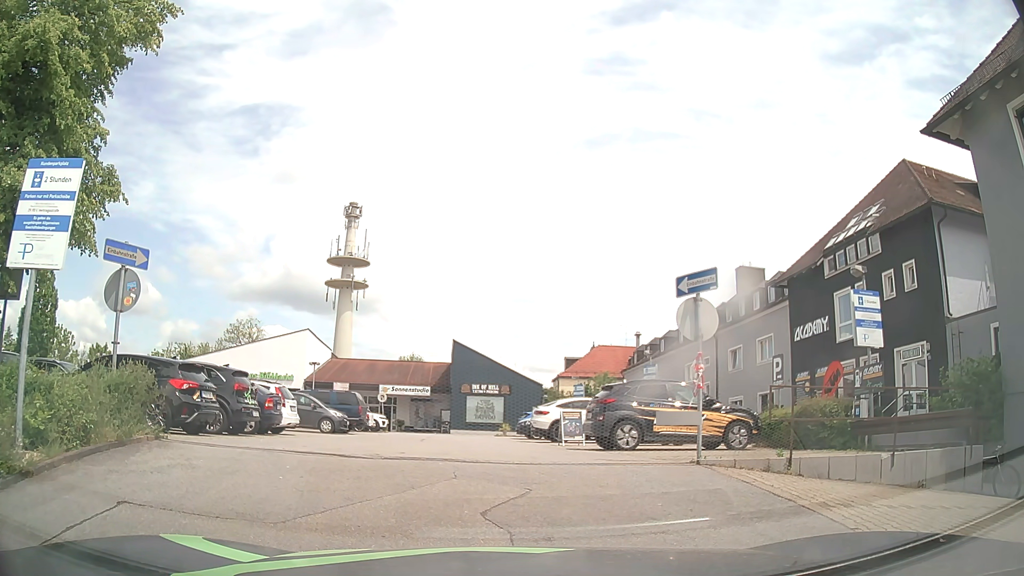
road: residential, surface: asphalt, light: Day
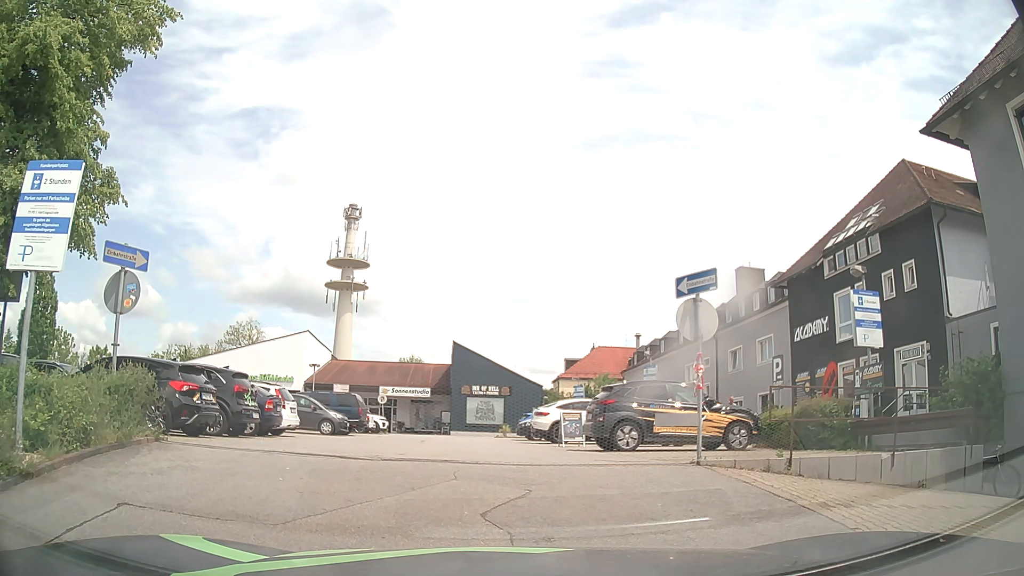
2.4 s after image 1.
(0.0, 0.0) m; 0°
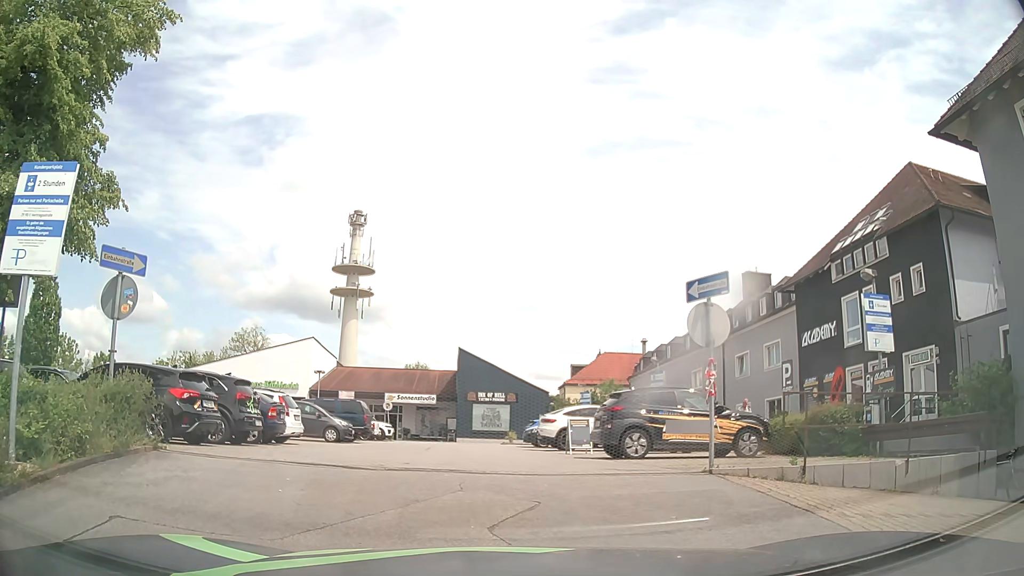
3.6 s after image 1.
(0.0, +0.2) m; 0°
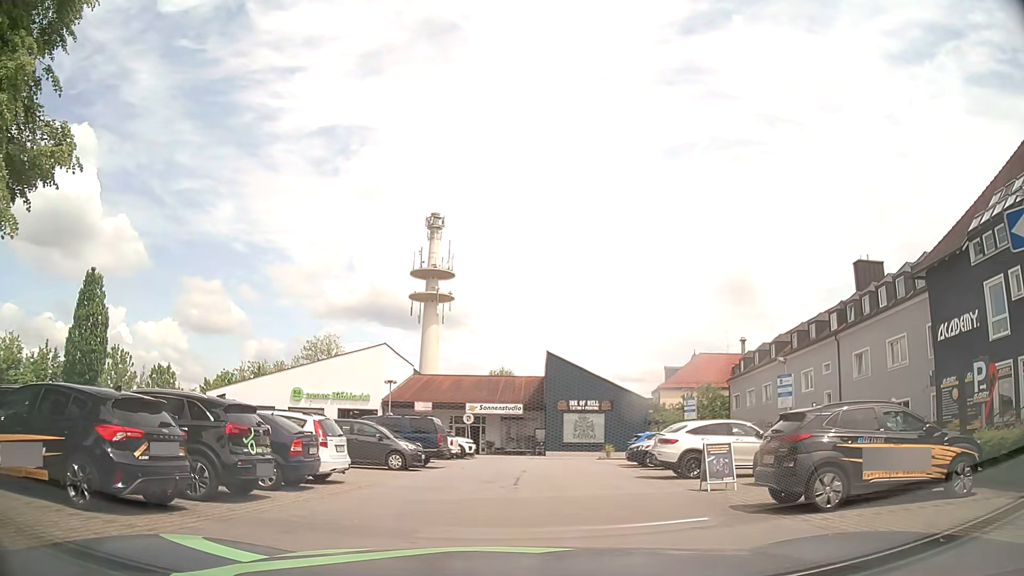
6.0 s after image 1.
(-0.3, +5.3) m; -7°
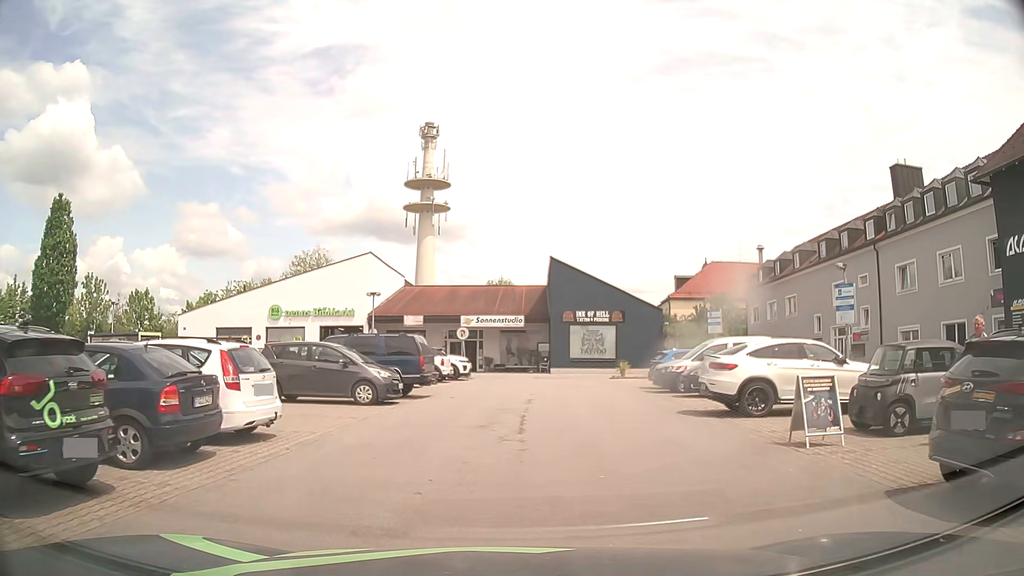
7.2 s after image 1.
(+0.1, +4.9) m; +1°
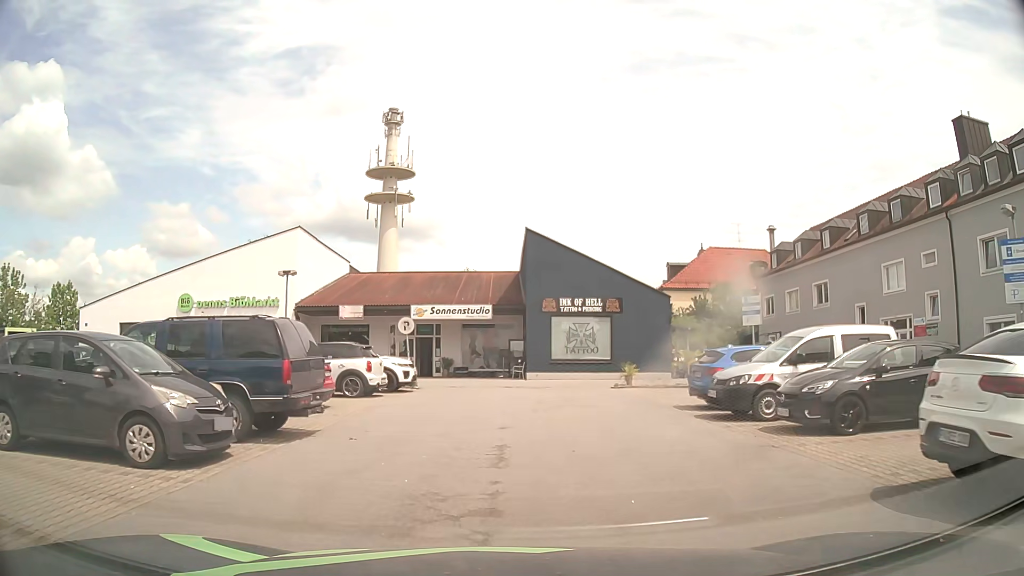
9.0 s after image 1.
(+0.2, +9.8) m; +3°
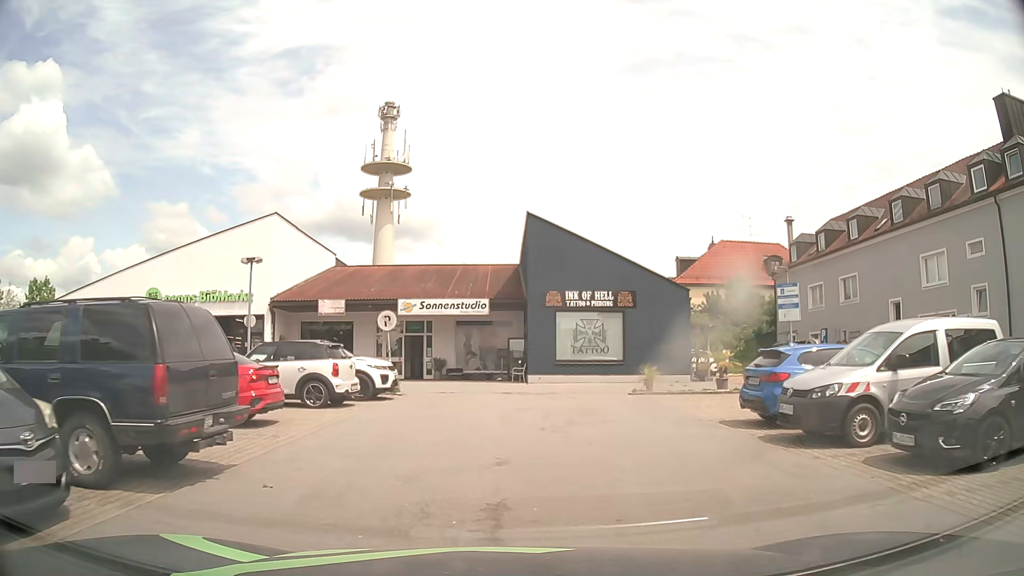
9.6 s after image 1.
(0.0, +3.8) m; 0°
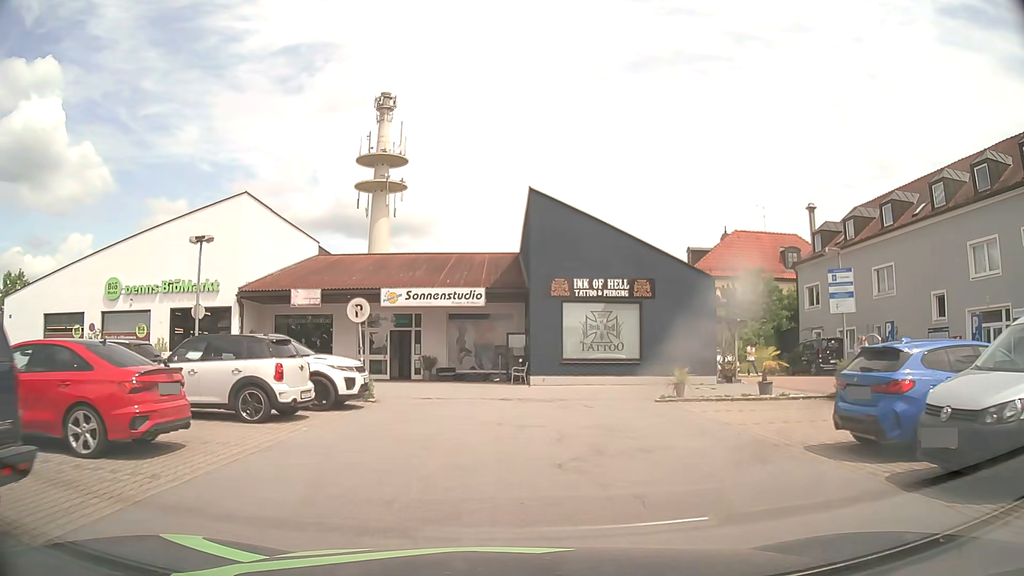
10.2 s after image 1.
(0.0, +3.9) m; -1°
